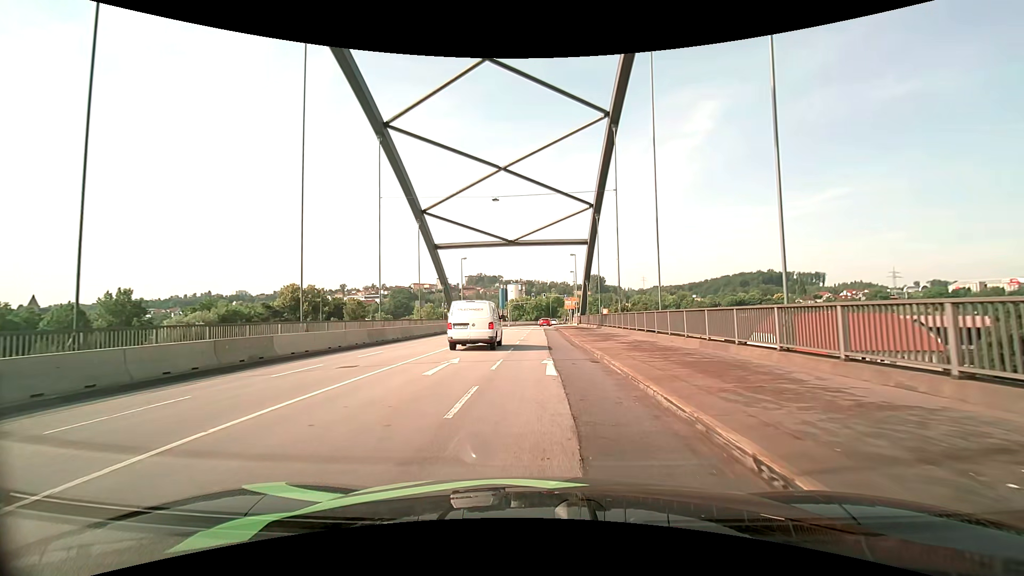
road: primary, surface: asphalt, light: Day
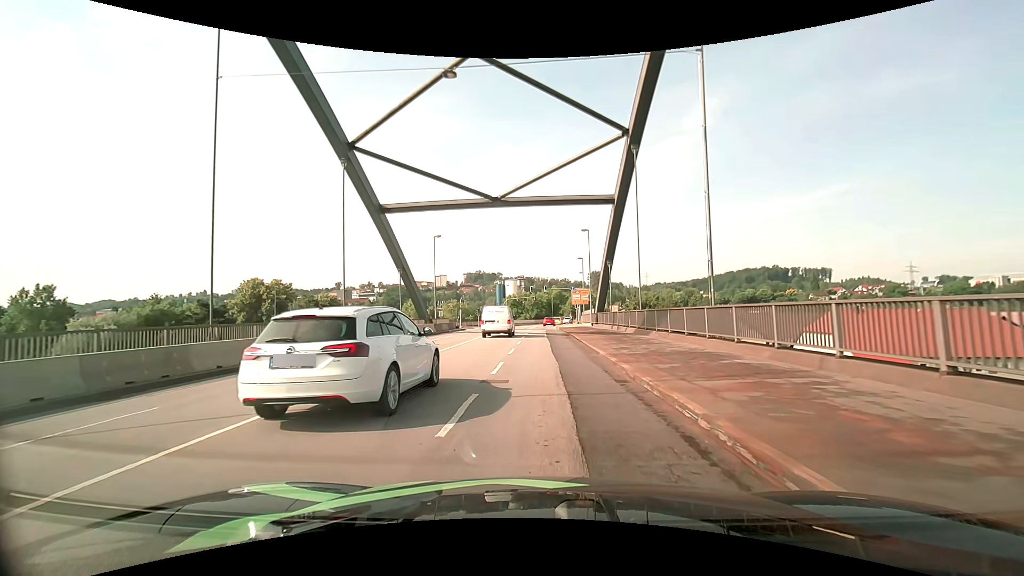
(-0.1, +19.0) m; 0°
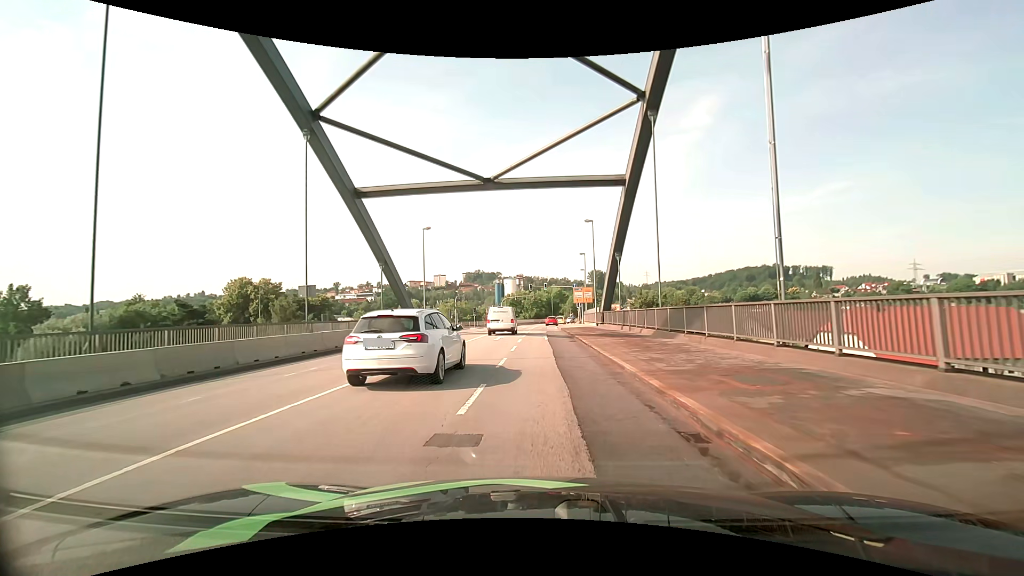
(0.0, +4.8) m; -1°
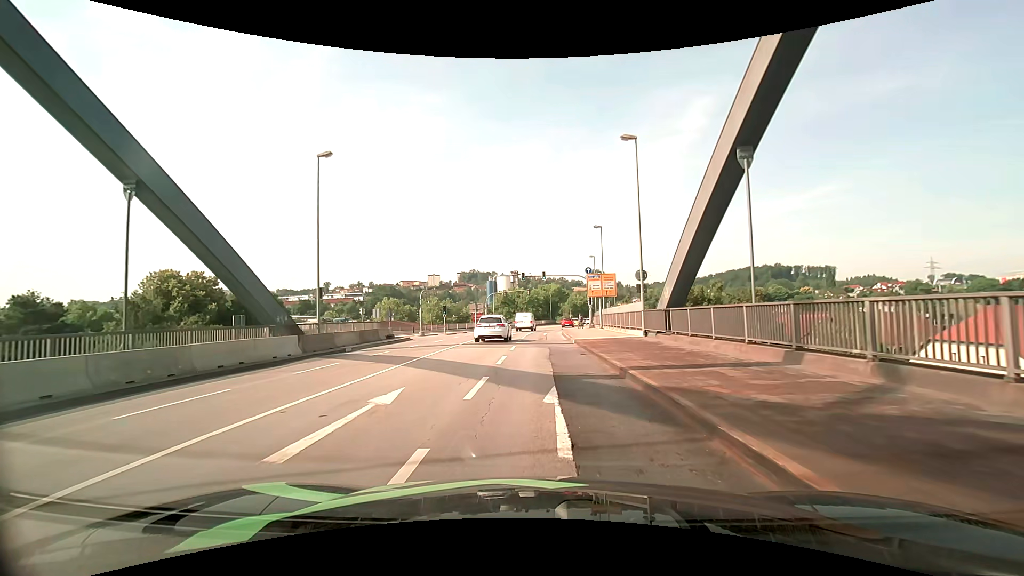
(+0.4, +22.7) m; +2°
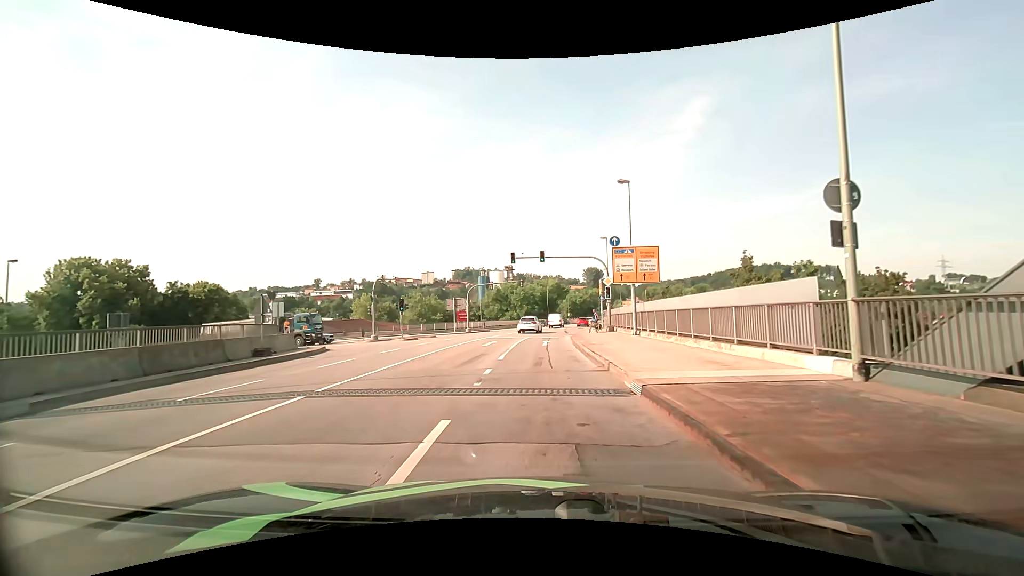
(-0.2, +16.6) m; 0°
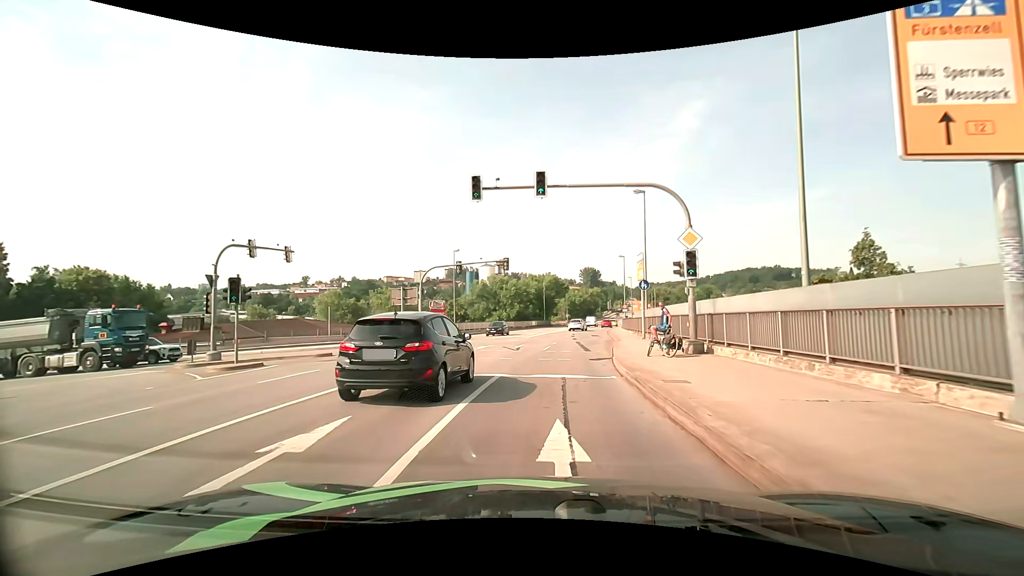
(+0.2, +21.9) m; +1°
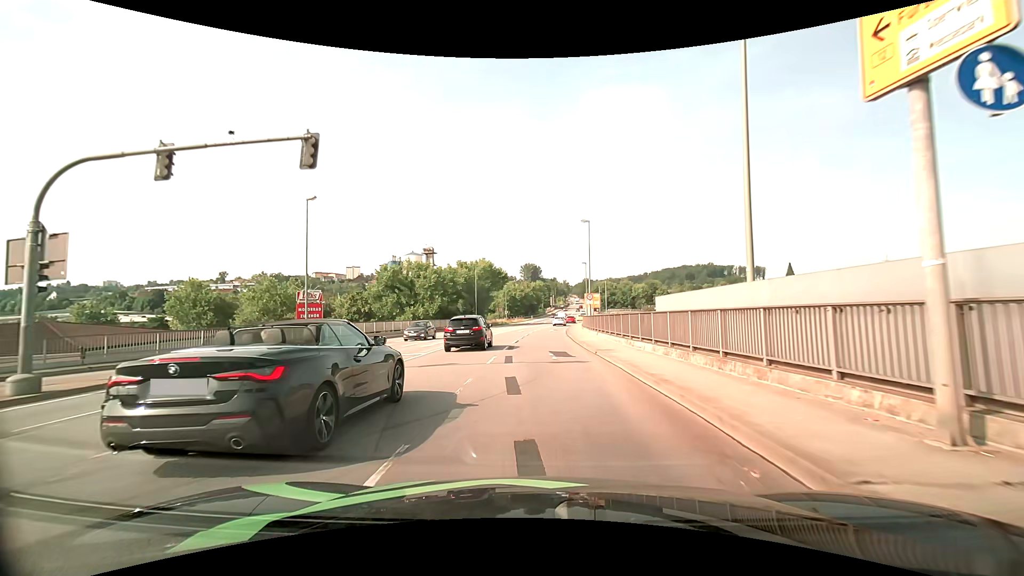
(+1.5, +25.1) m; +6°
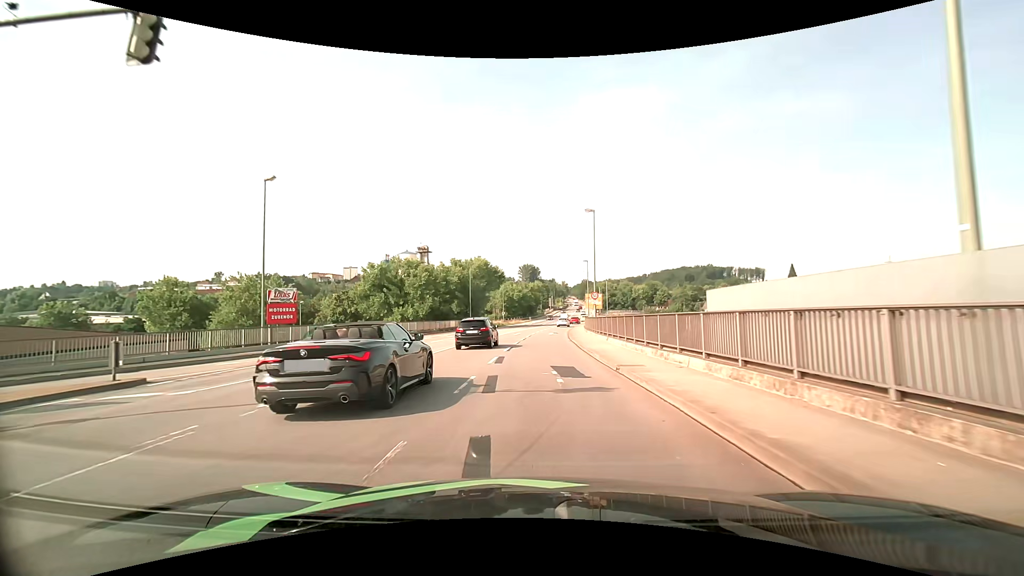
(0.0, +5.3) m; 0°
(0, +10) (0, +20) (0, +30) (+1, +40) (+1, +50) (+2, +60) (+3, +70) (+4, +80) (+5, +90) (+7, +100) m
